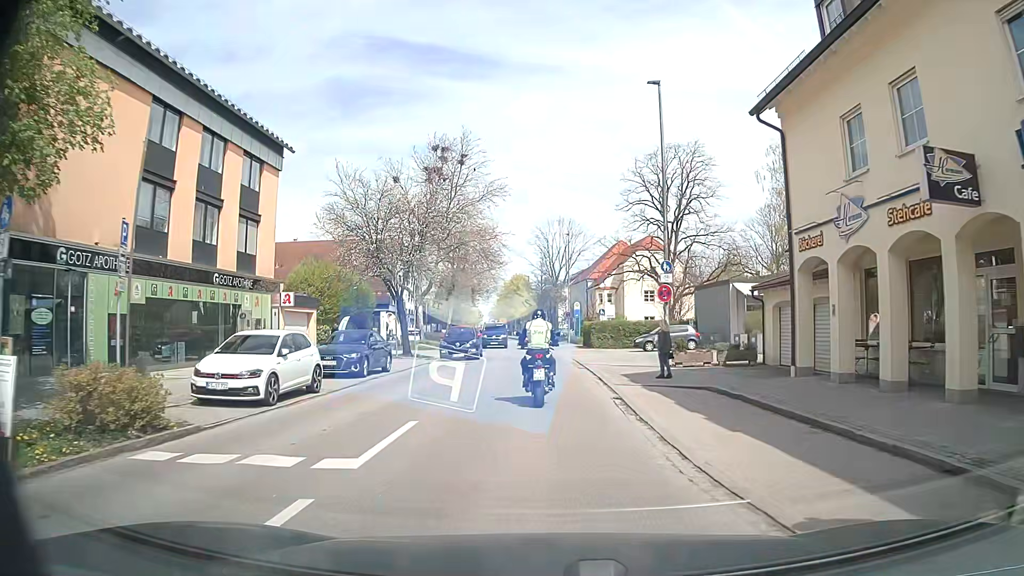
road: secondary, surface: asphalt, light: Day
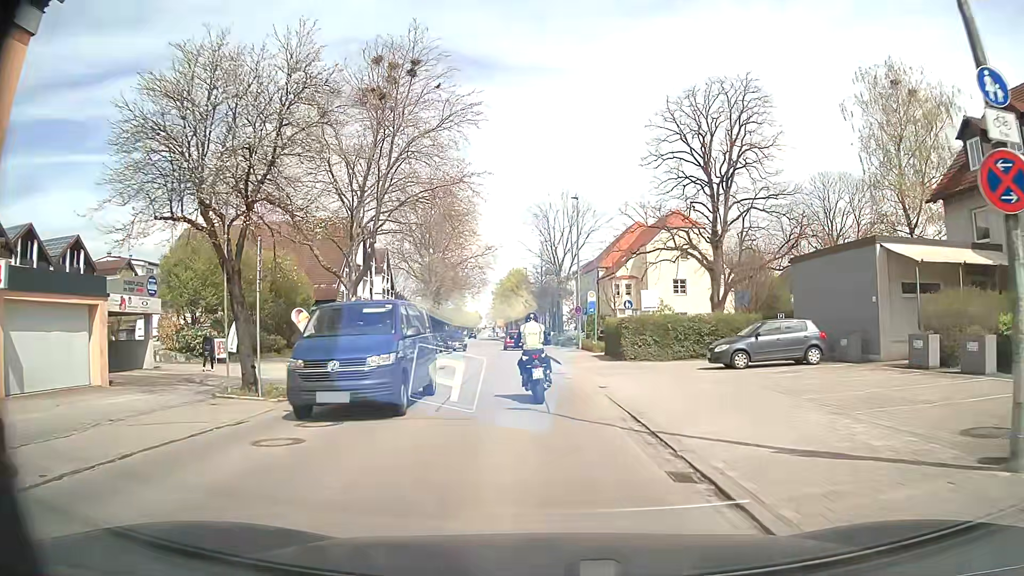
(-0.1, +18.4) m; 0°
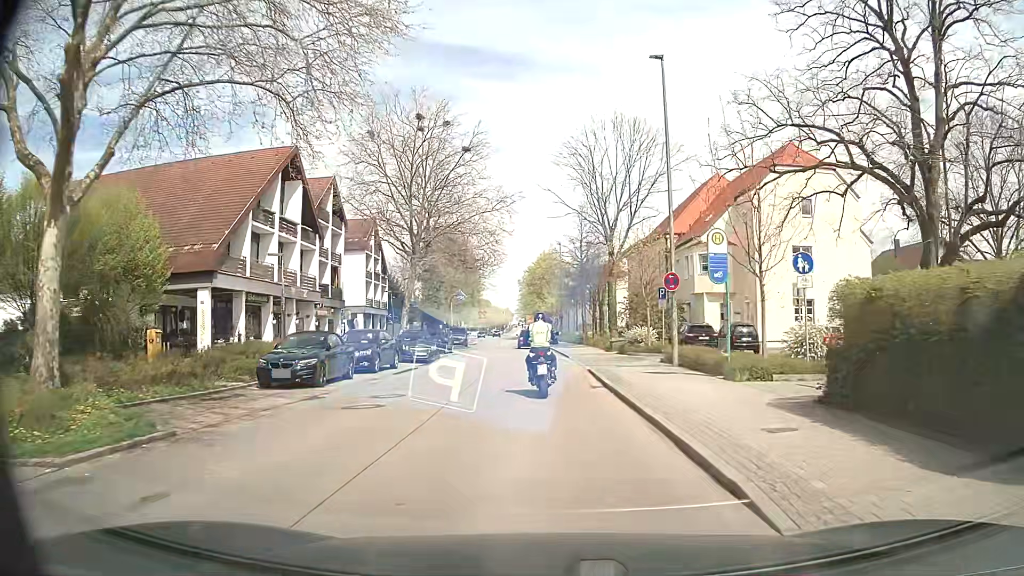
(-0.9, +24.5) m; -3°
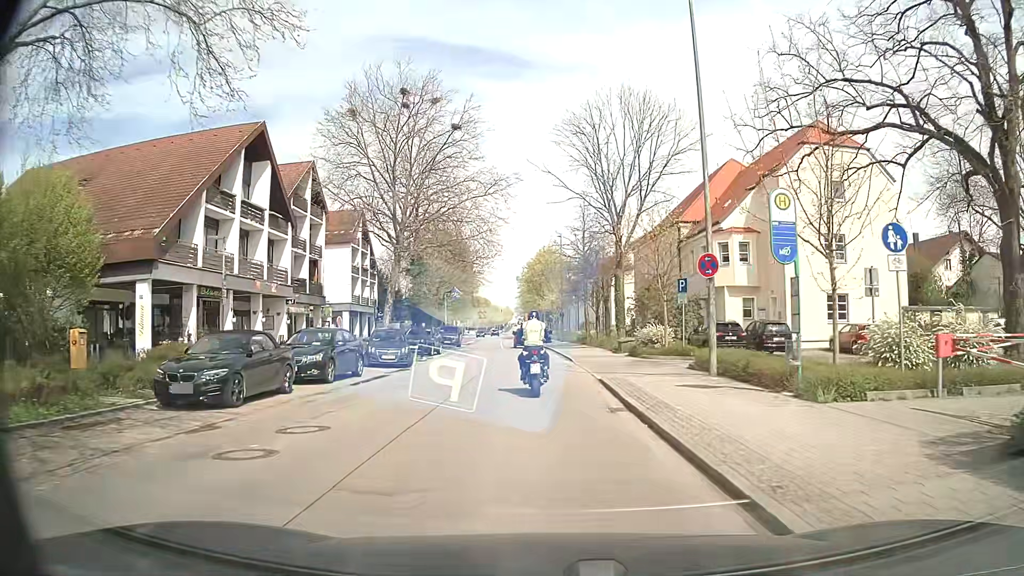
(-0.1, +5.0) m; -1°
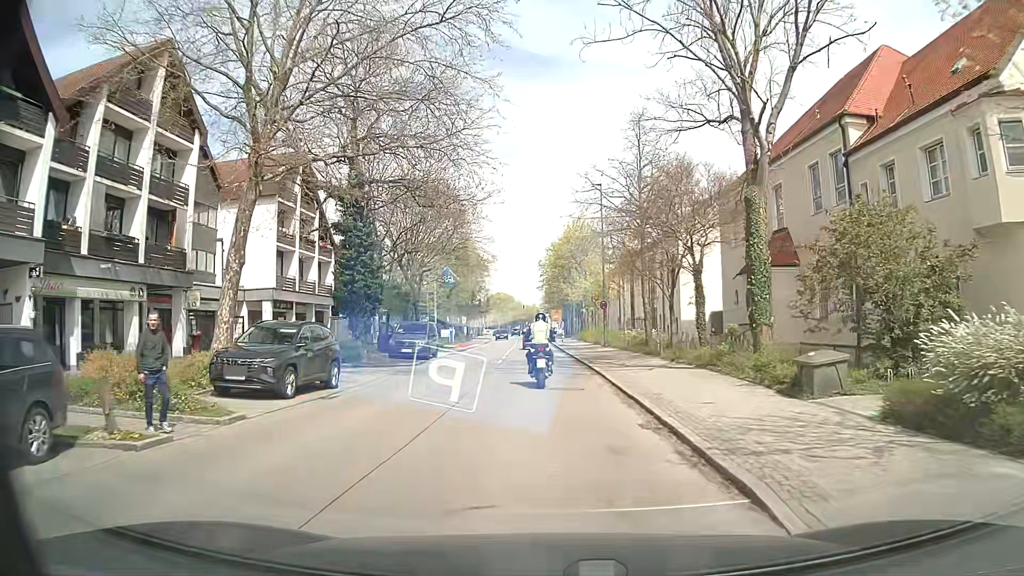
(-0.4, +23.7) m; -2°
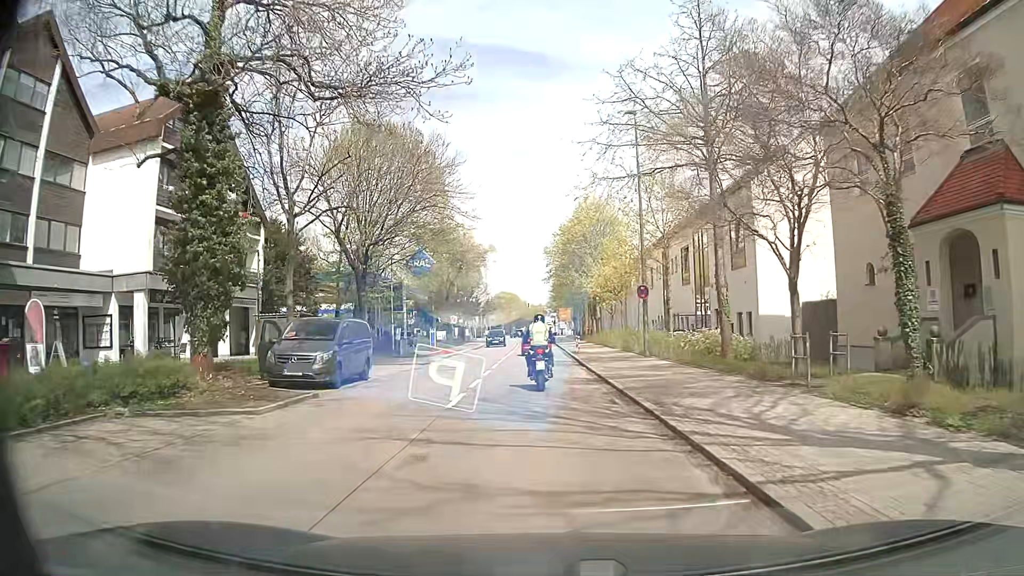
(-0.2, +14.9) m; -1°
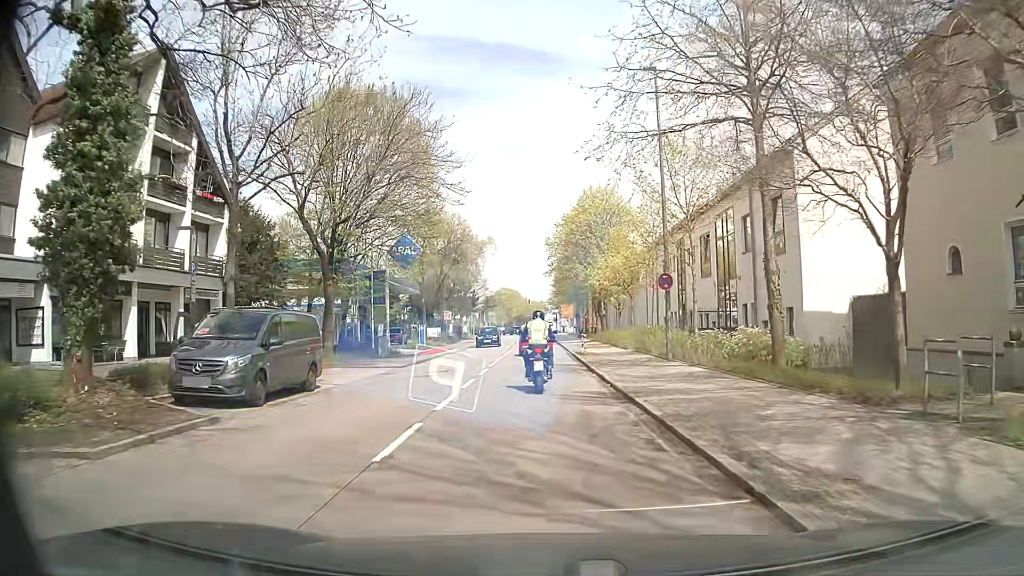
(0.0, +4.9) m; -1°
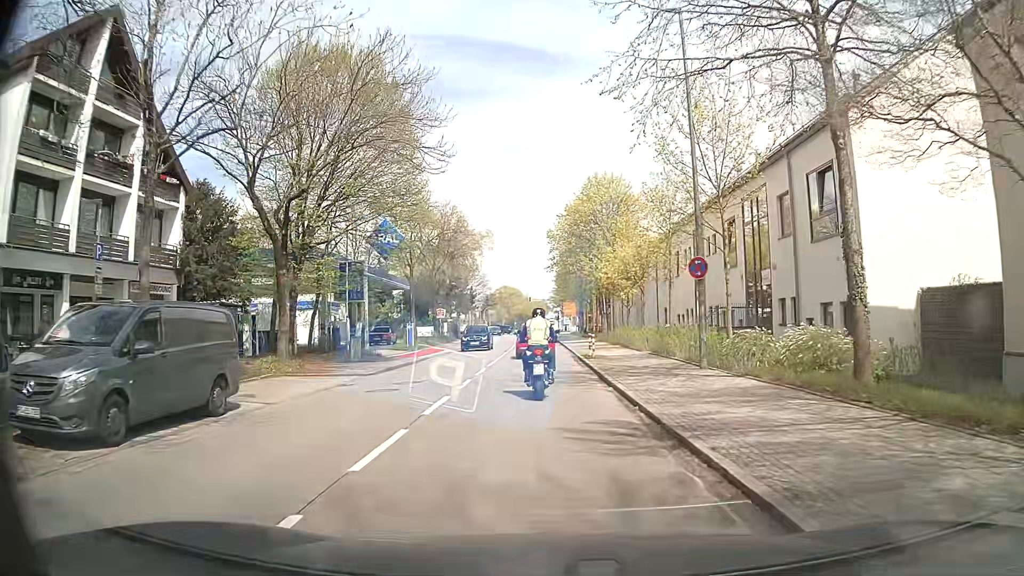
(+0.1, +4.7) m; +1°
